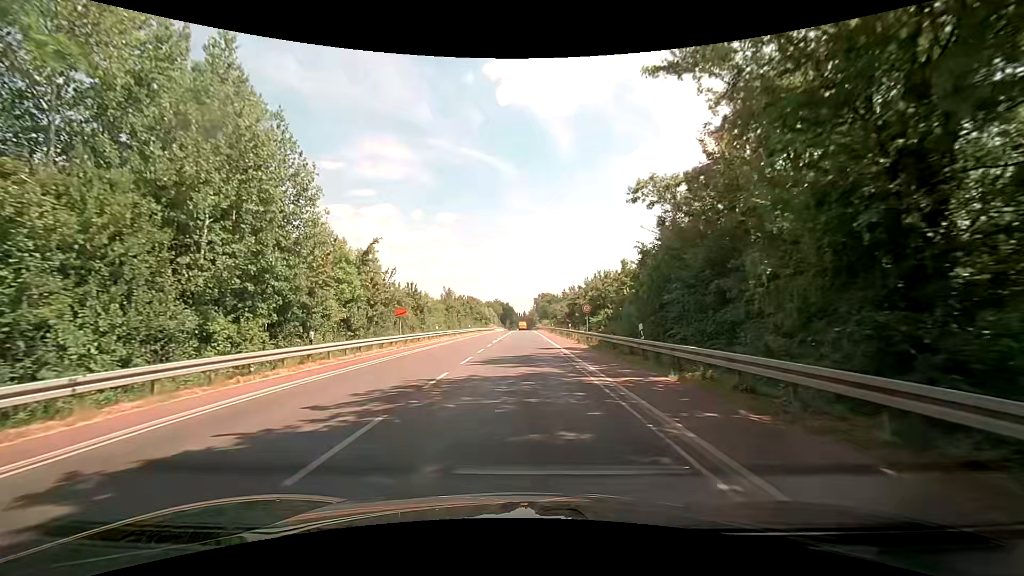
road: secondary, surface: asphalt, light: Day
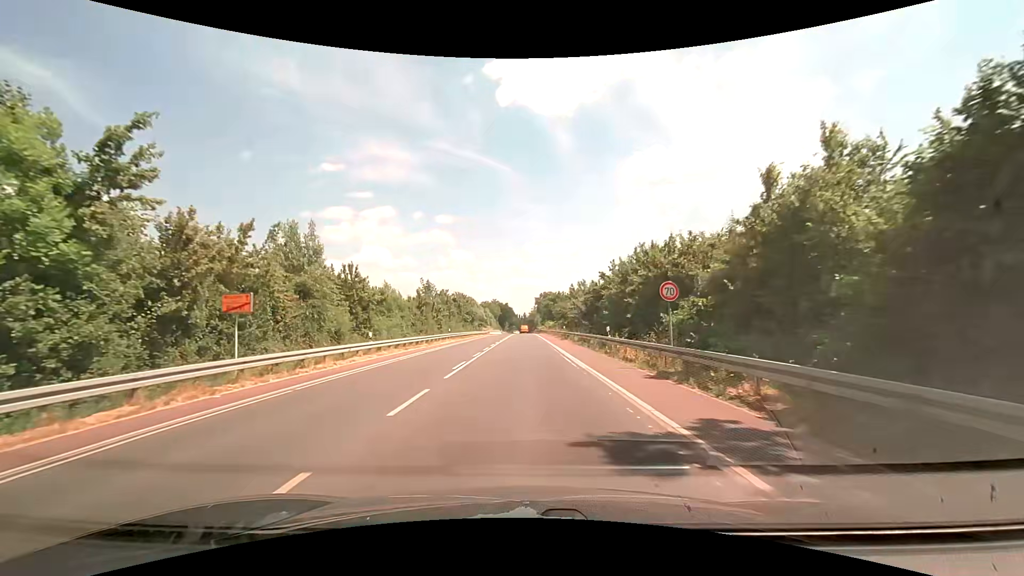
(-0.1, +20.7) m; 0°
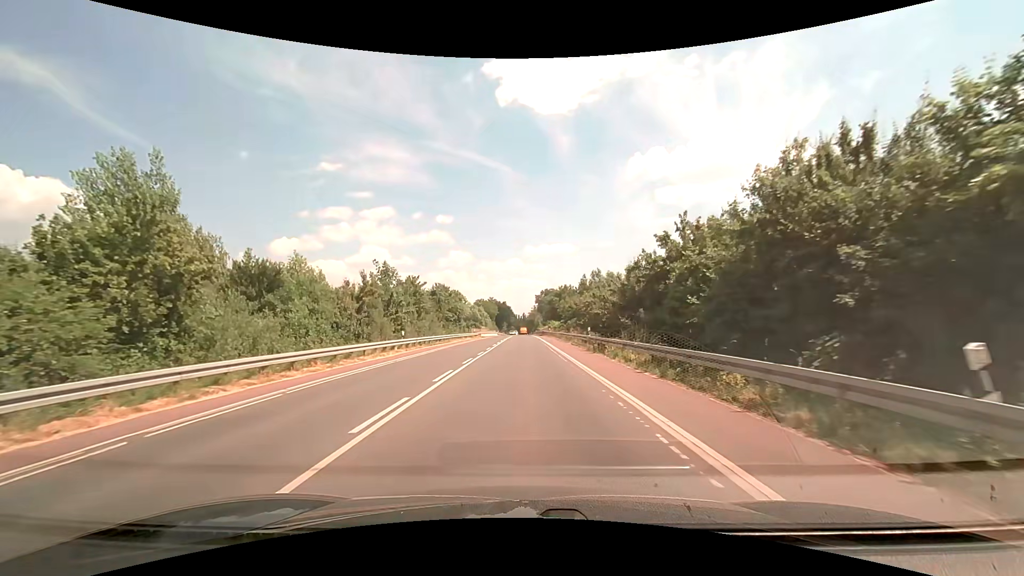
(0.0, +20.9) m; 0°
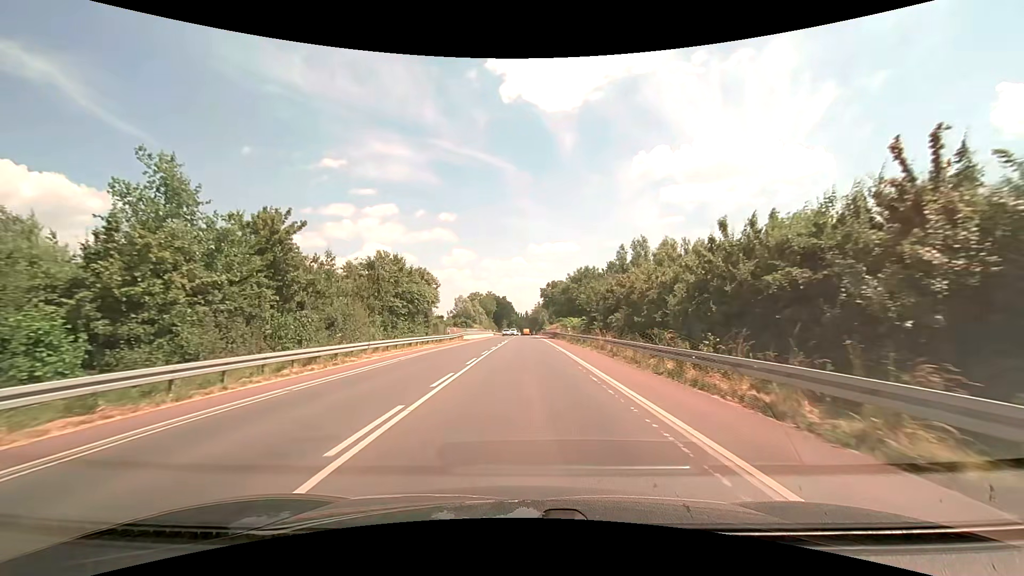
(-0.1, +30.8) m; 0°
(0, +10) (0, +20) (0, +30) (0, +40) (0, +50) (0, +60) (0, +70) (+1, +80) (+1, +90) (+1, +100) m
